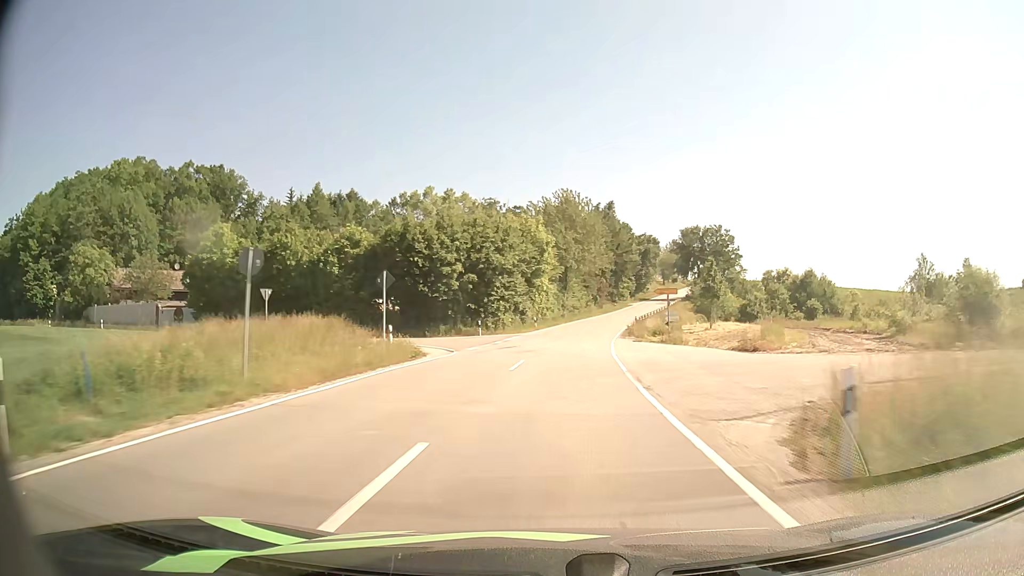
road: tertiary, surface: asphalt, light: Day
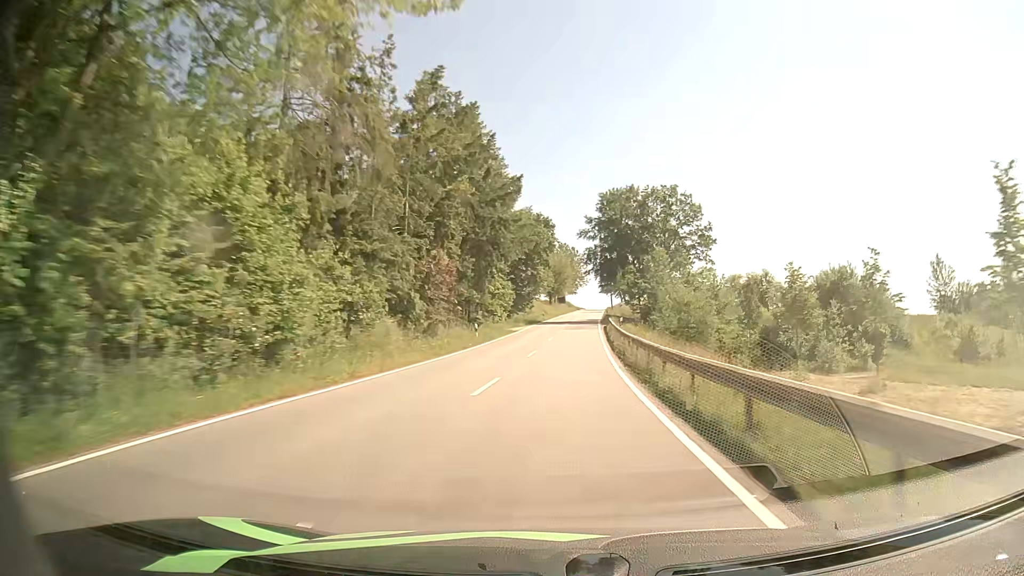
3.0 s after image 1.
(+6.5, +65.1) m; +12°
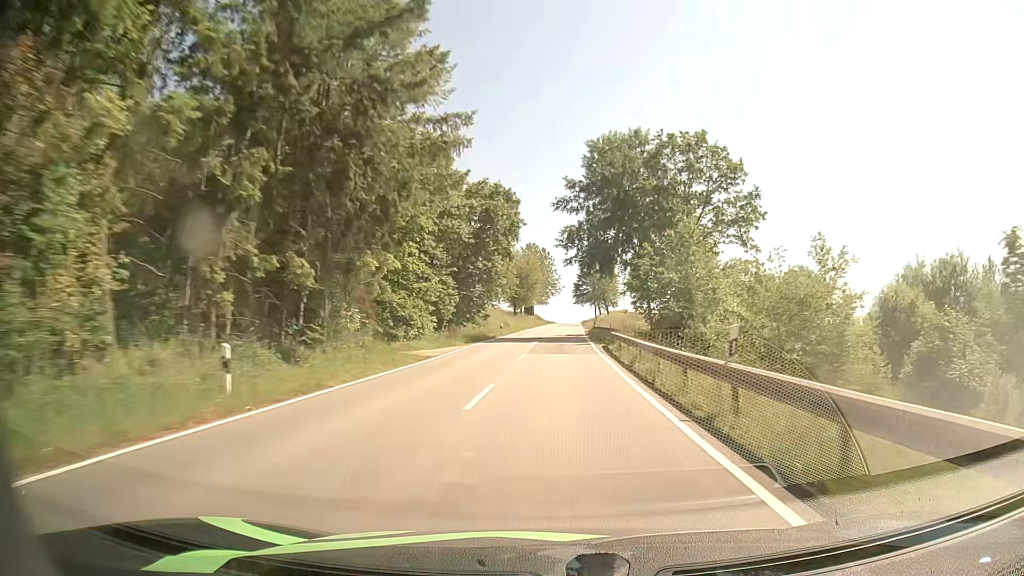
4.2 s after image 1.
(+0.8, +27.0) m; +3°
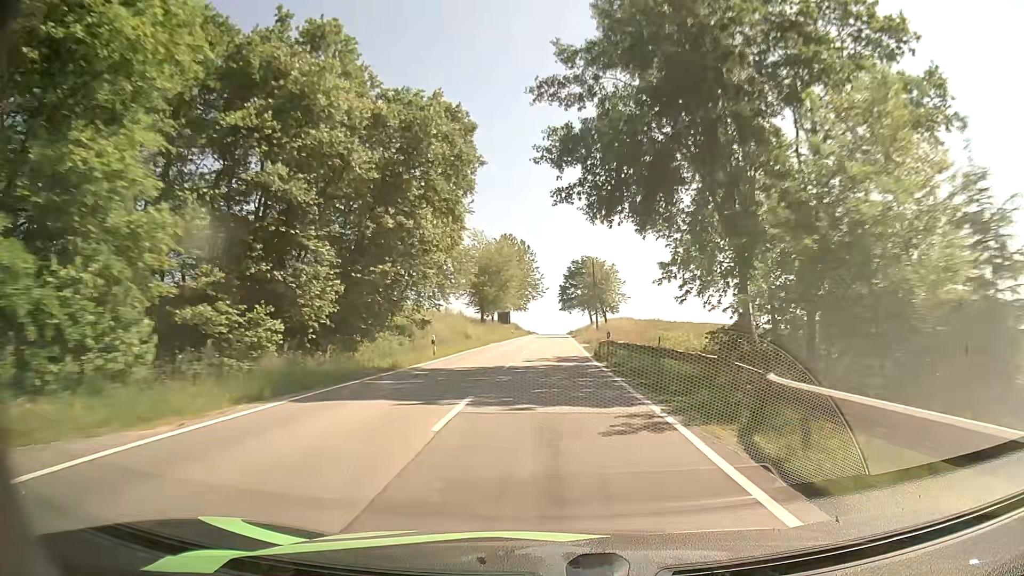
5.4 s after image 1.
(+0.5, +27.1) m; +2°
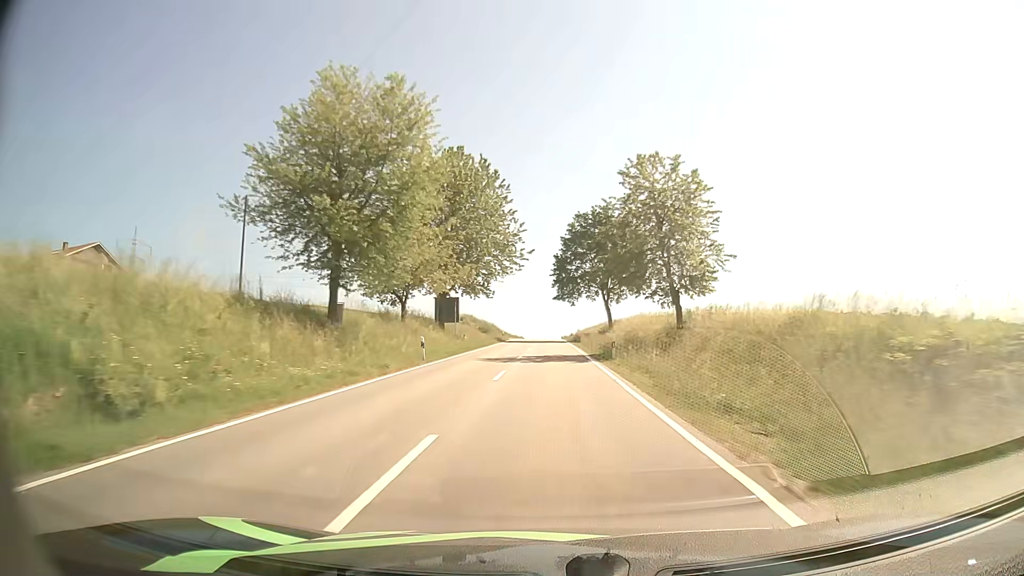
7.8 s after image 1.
(+0.3, +53.5) m; +1°
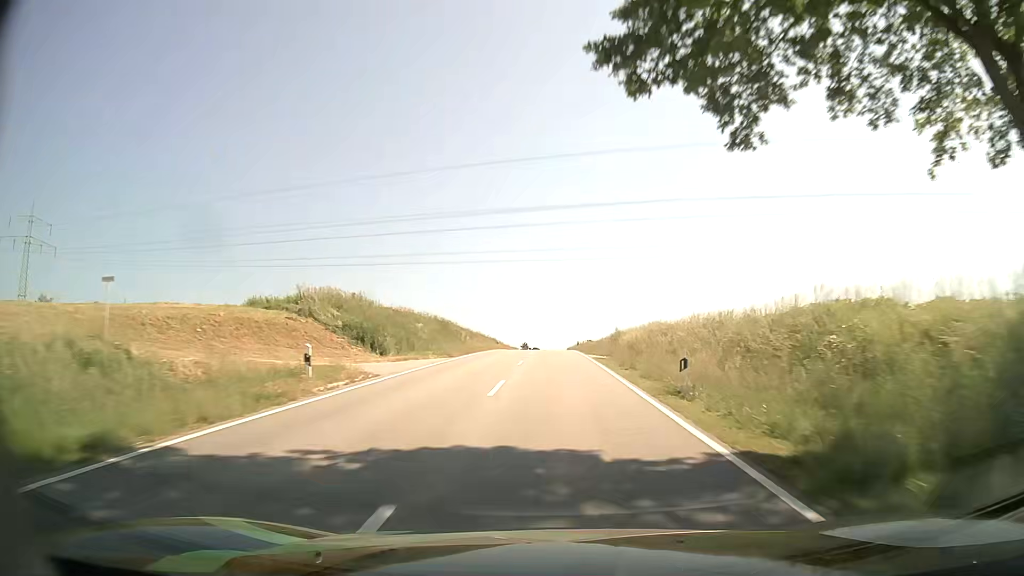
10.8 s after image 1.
(+0.2, +65.6) m; 0°
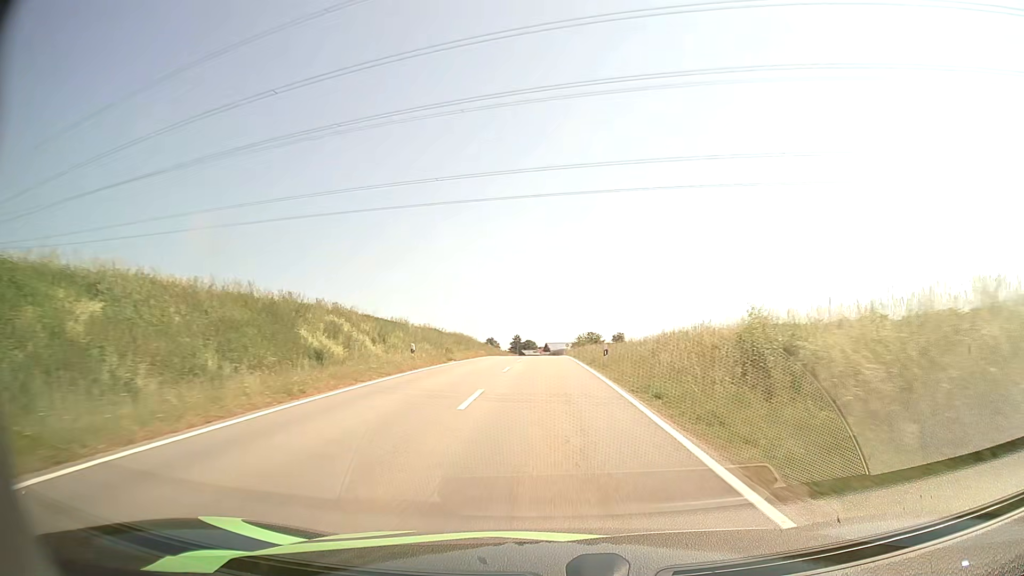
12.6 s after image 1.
(+0.3, +39.0) m; +1°
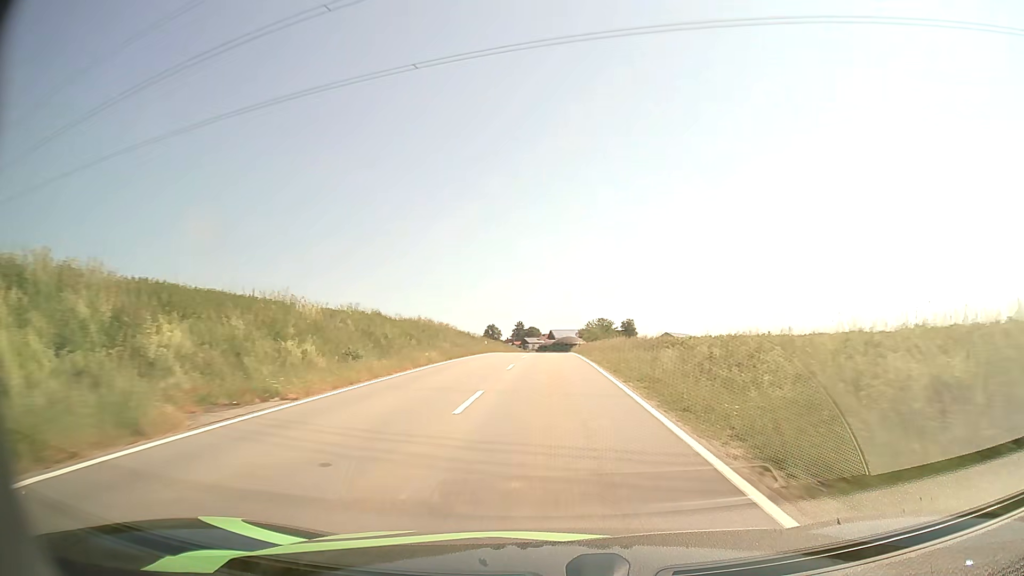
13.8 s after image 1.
(-0.1, +25.6) m; -1°
(0, +10) (0, +20) (0, +30) (0, +40) (0, +50) (0, +60) (0, +70) (0, +80) (+1, +90) (+1, +100) m
